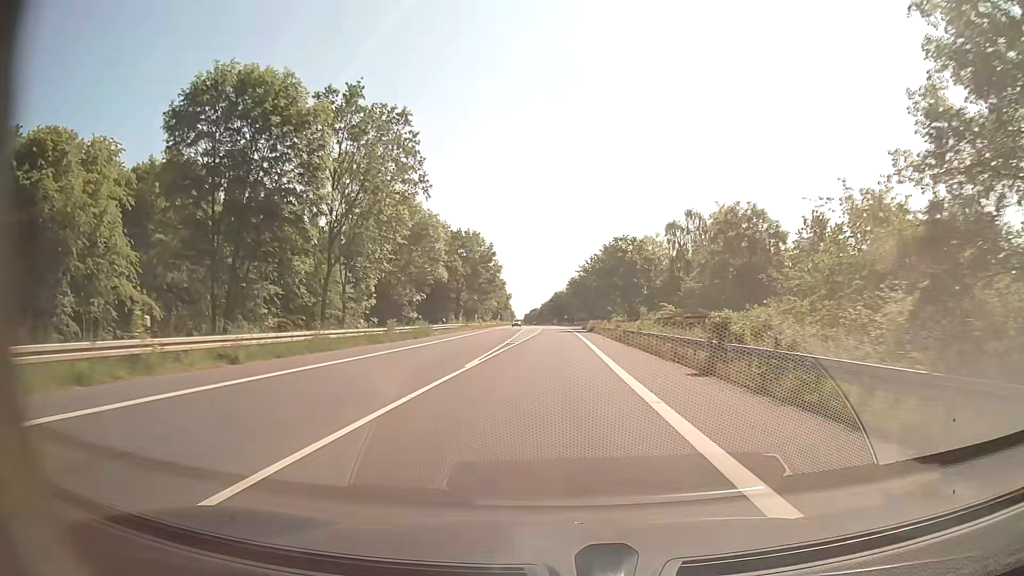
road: secondary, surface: asphalt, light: Day
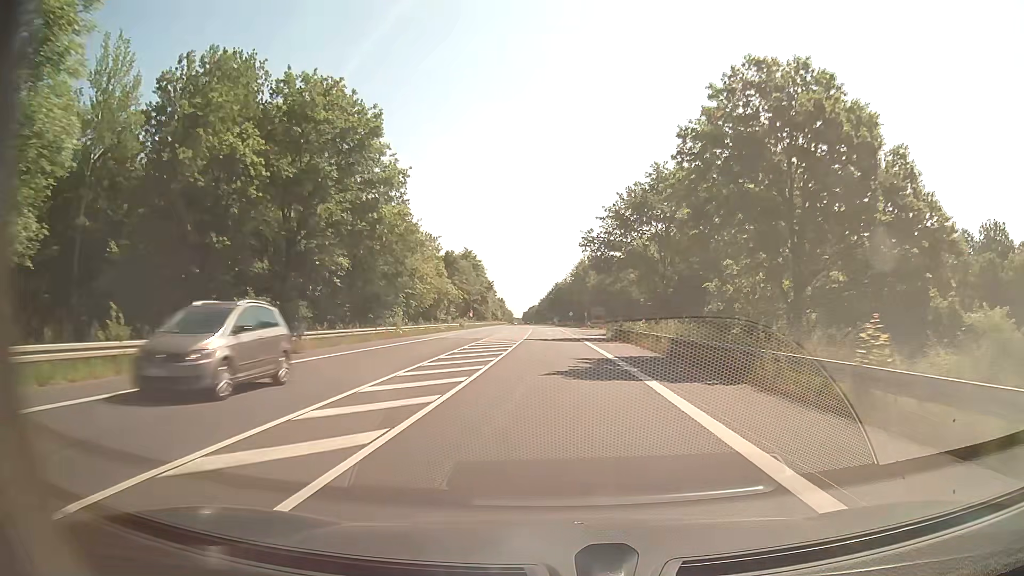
(+0.2, +55.9) m; 0°
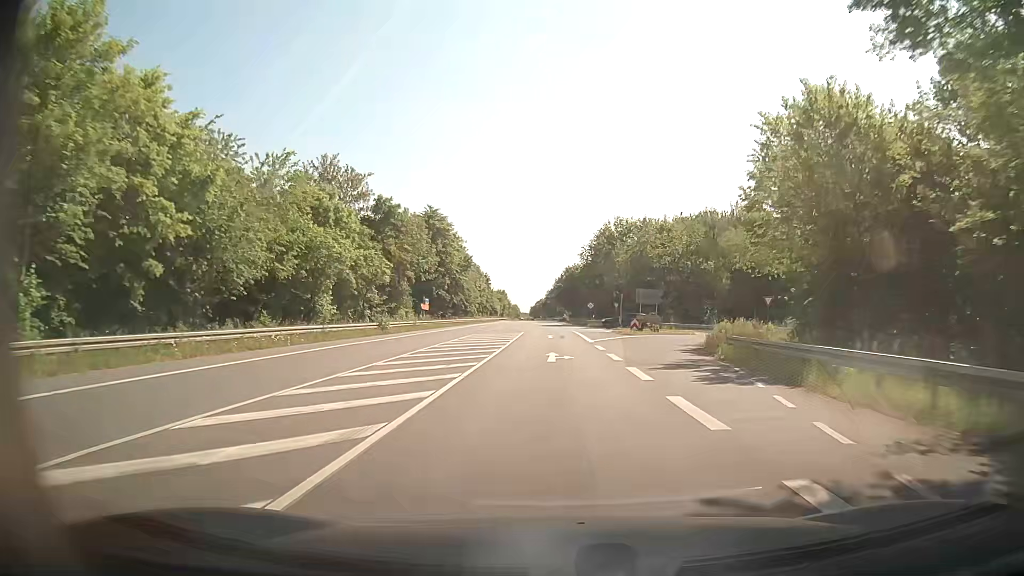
(-0.4, +45.0) m; -1°
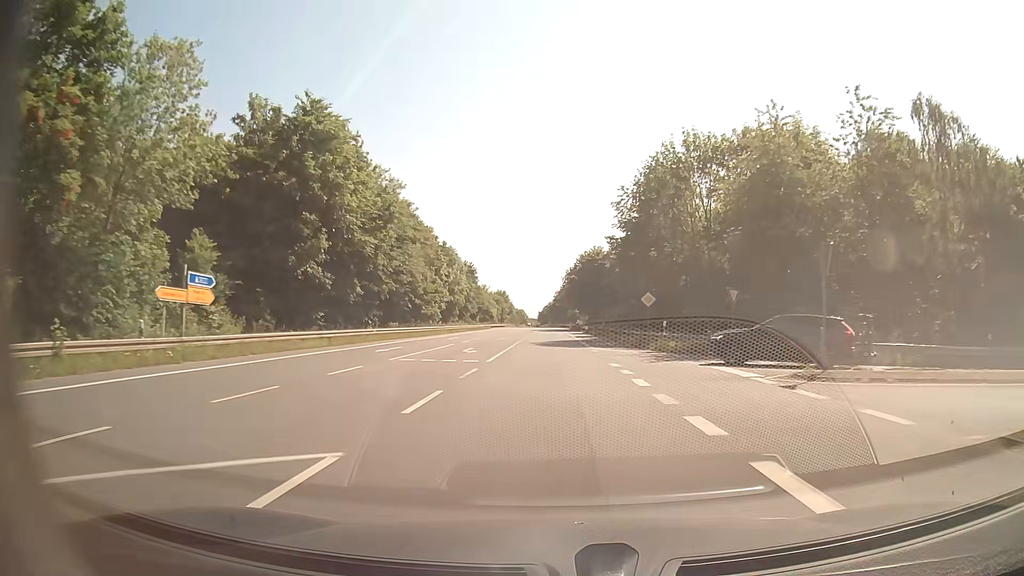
(-0.2, +44.9) m; -1°
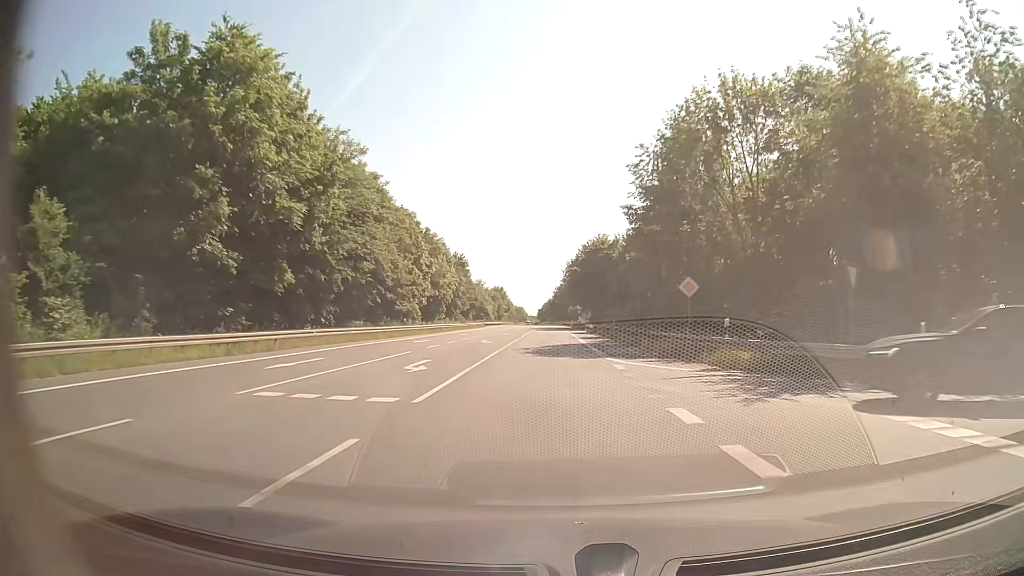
(0.0, +11.1) m; 0°
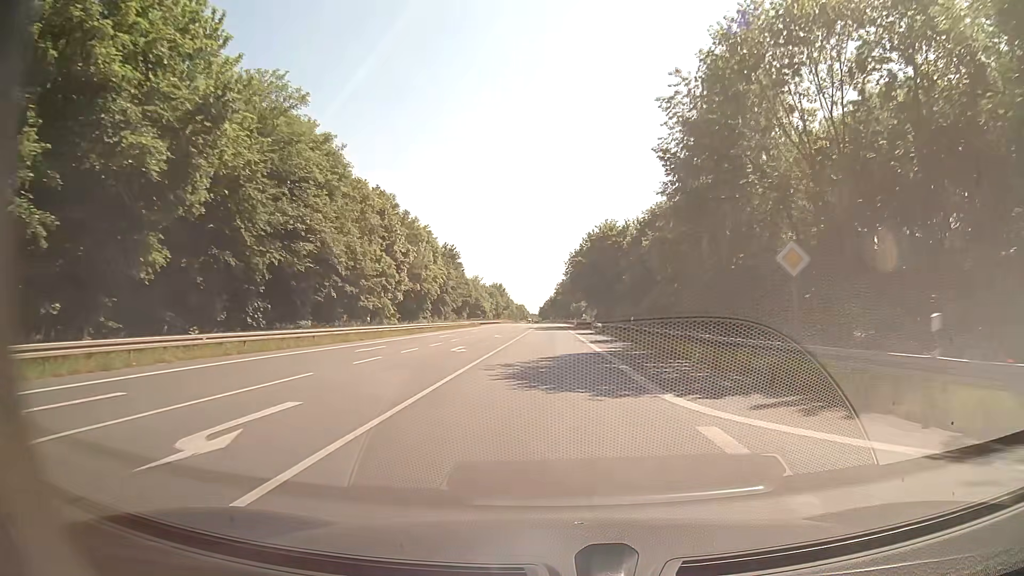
(0.0, +11.2) m; 0°
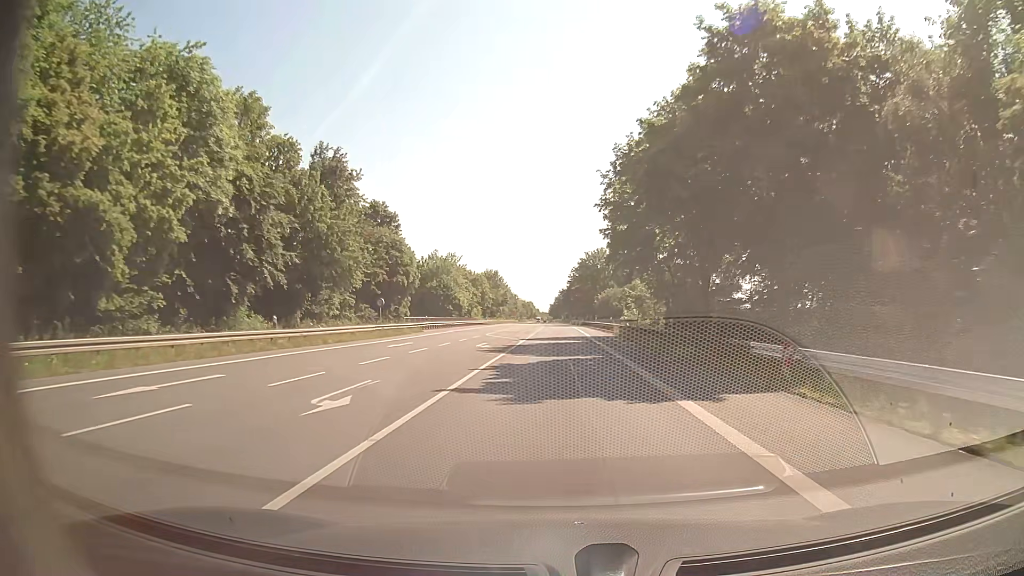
(-0.9, +55.9) m; -1°
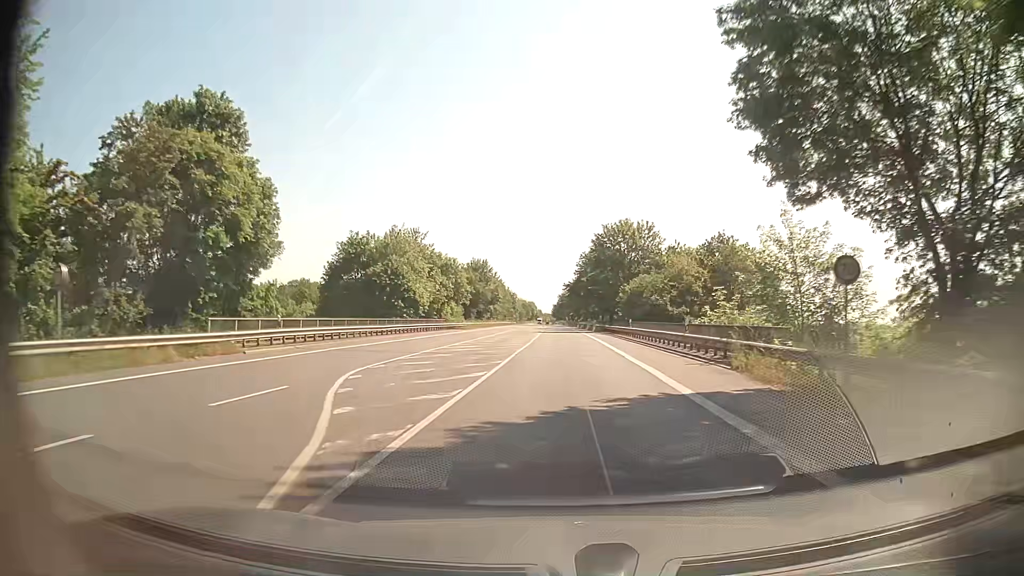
(-0.1, +33.7) m; 0°
(0, +10) (0, +20) (0, +30) (0, +40) (+1, +50) (+1, +60) (+1, +70) (+1, +80) (+1, +90) (+1, +100) m
